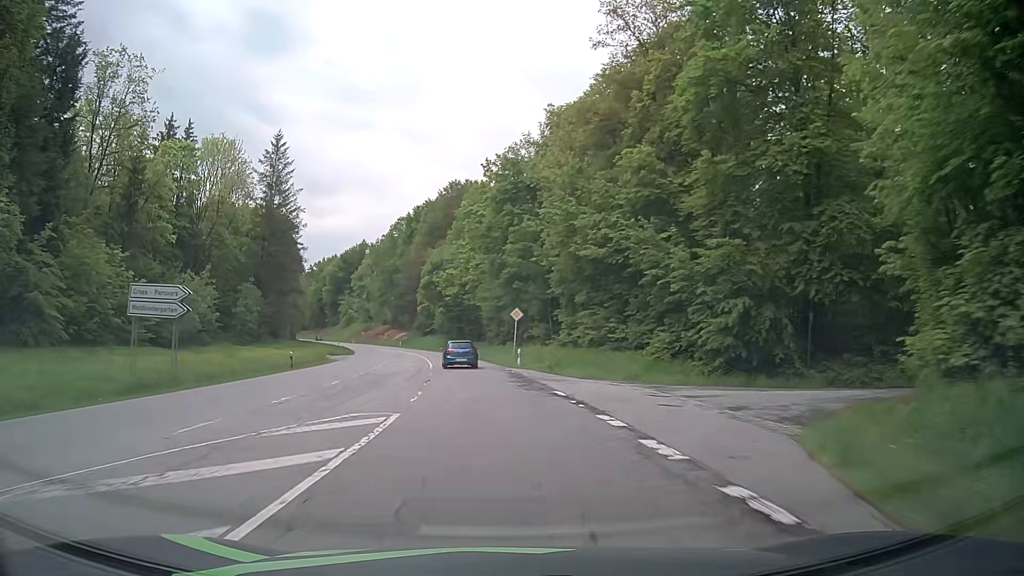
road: secondary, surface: asphalt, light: Day
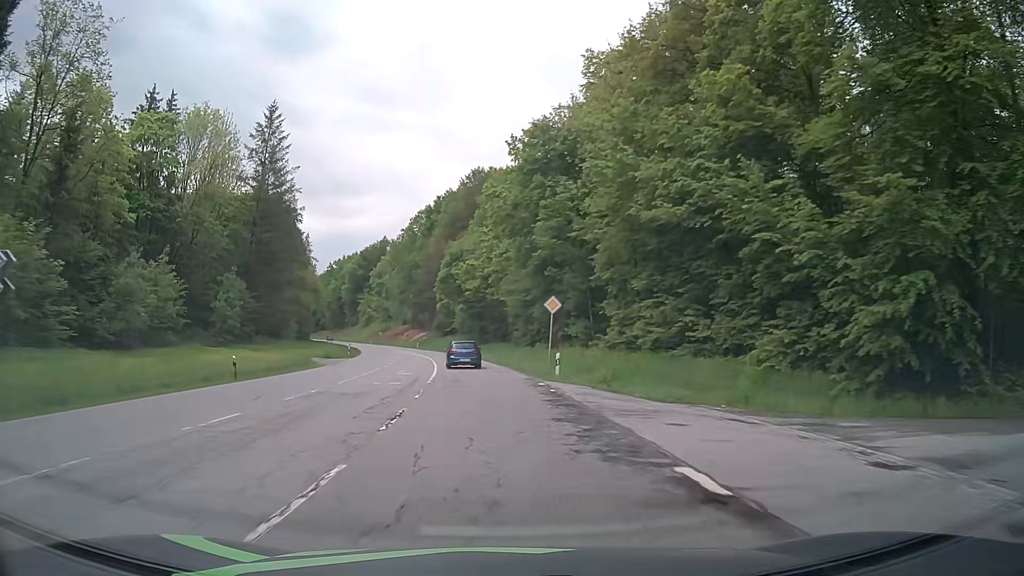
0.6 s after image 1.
(-0.2, +11.2) m; -2°
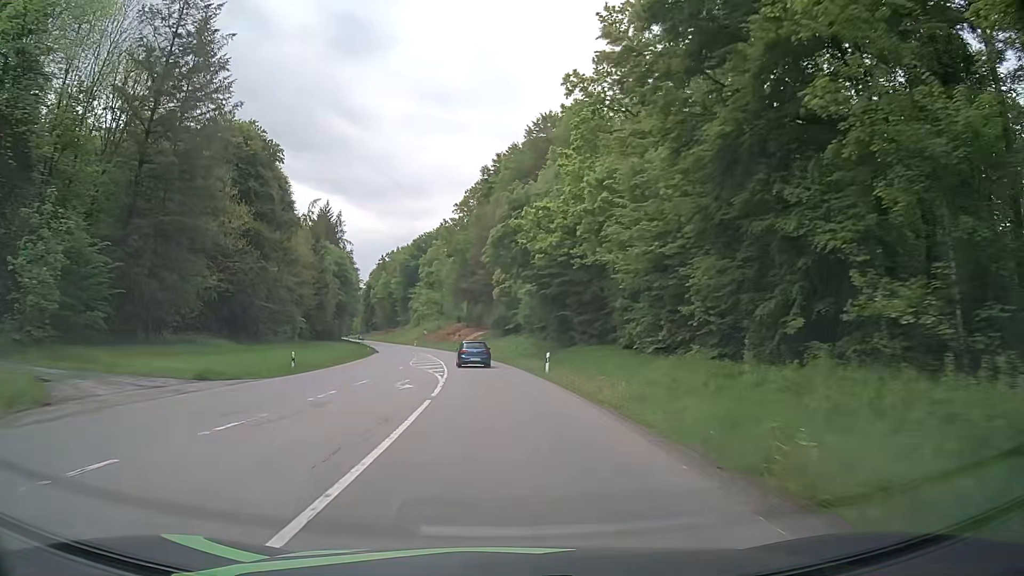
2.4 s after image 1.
(-2.0, +33.9) m; -6°
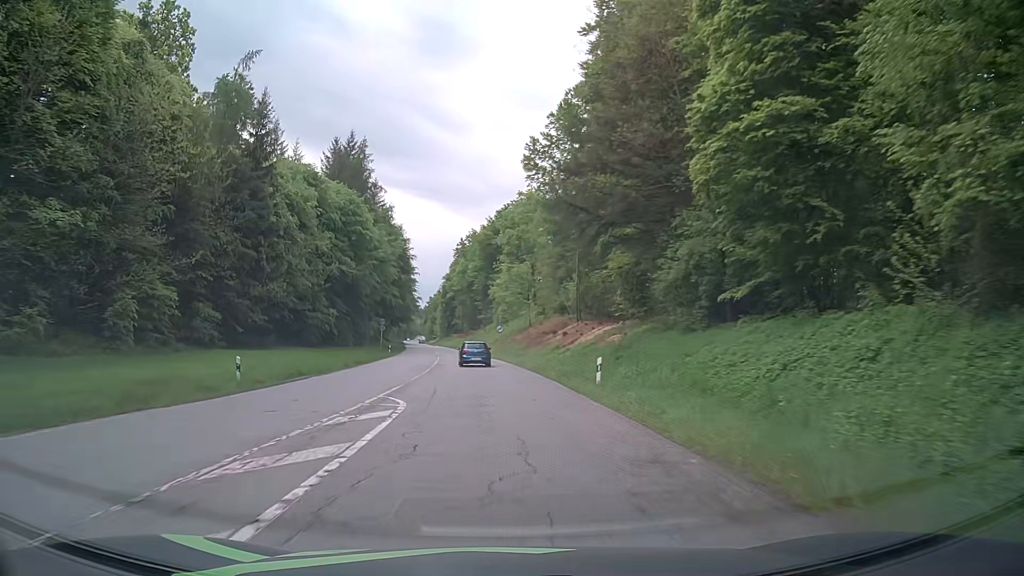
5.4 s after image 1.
(-4.0, +58.1) m; -8°
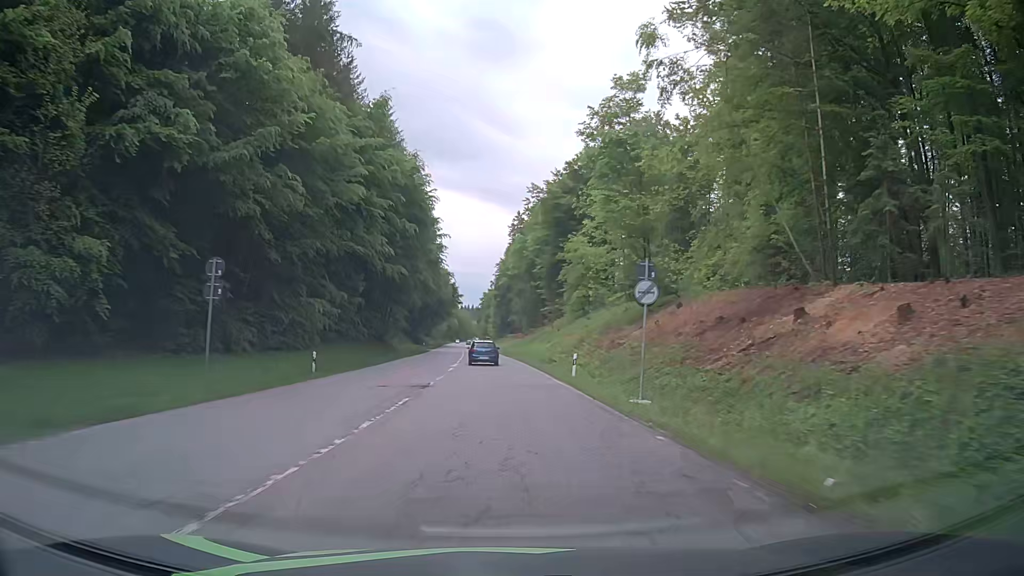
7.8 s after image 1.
(-2.7, +48.1) m; -5°
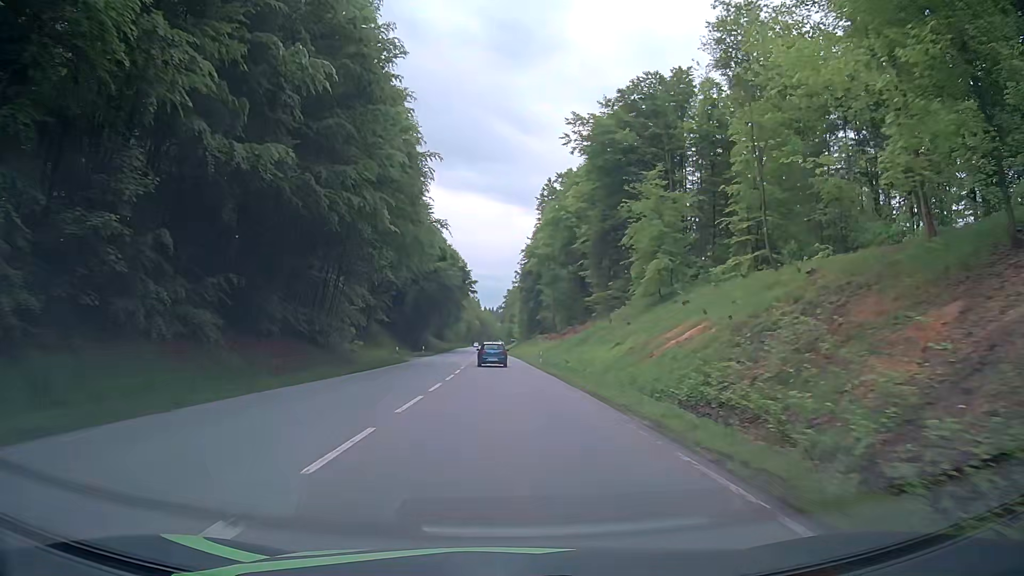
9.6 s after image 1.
(-0.9, +37.0) m; -2°
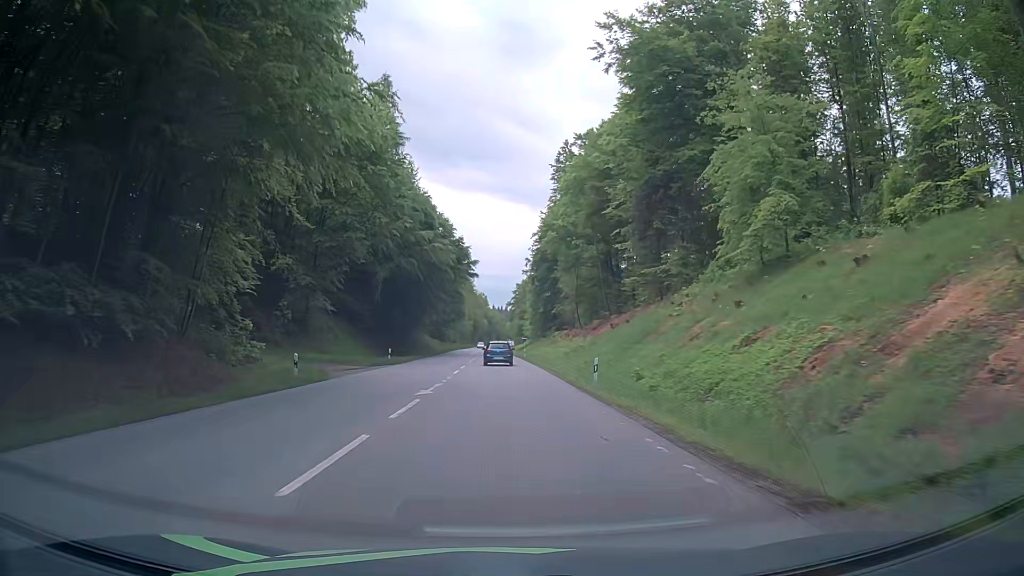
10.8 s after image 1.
(-0.3, +25.0) m; -1°
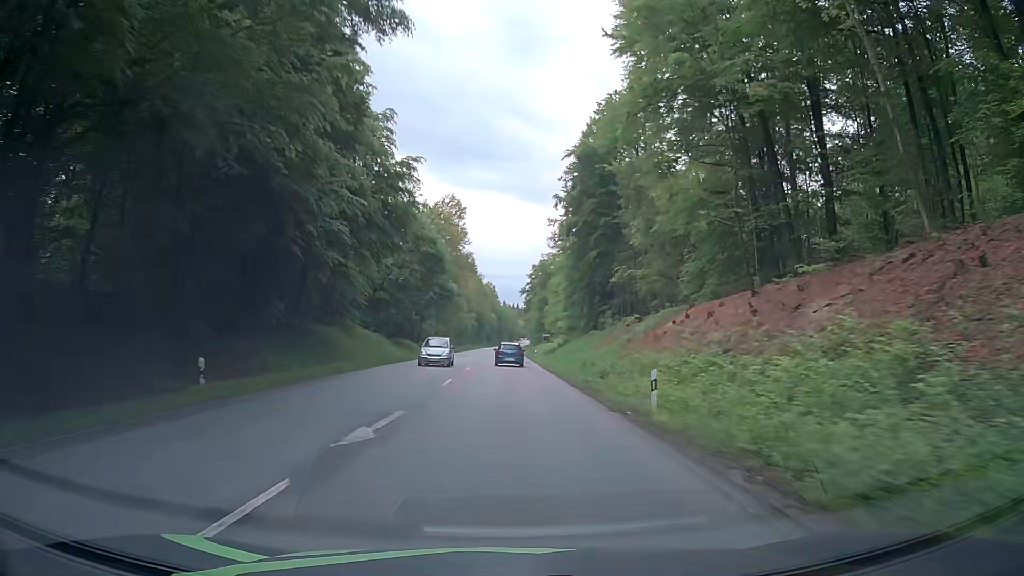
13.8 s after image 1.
(-0.5, +63.8) m; -1°
(0, +10) (0, +20) (0, +30) (0, +40) (0, +50) (0, +60) (0, +70) (0, +80) (0, +90) (0, +100) m
